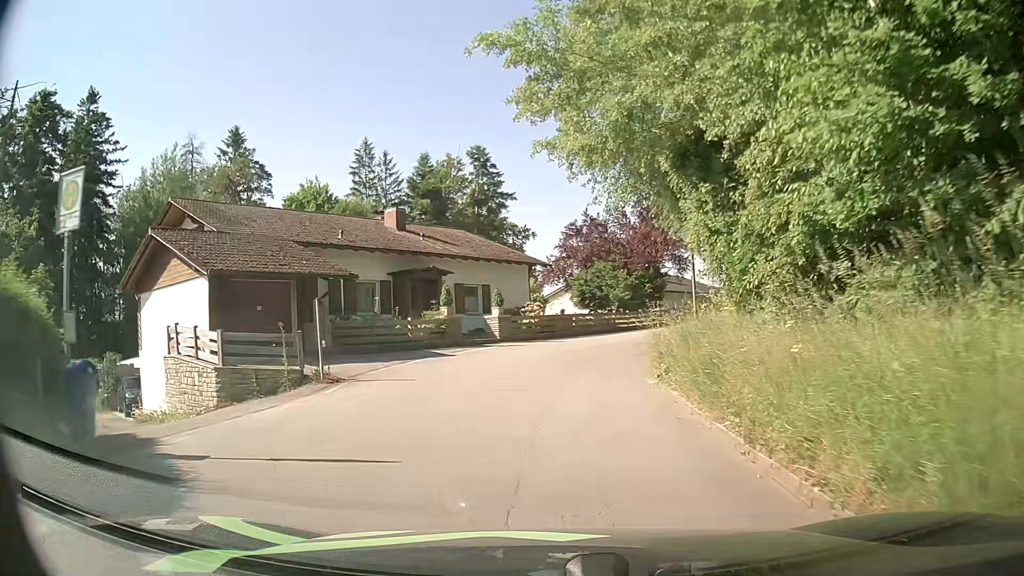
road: residential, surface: asphalt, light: Day
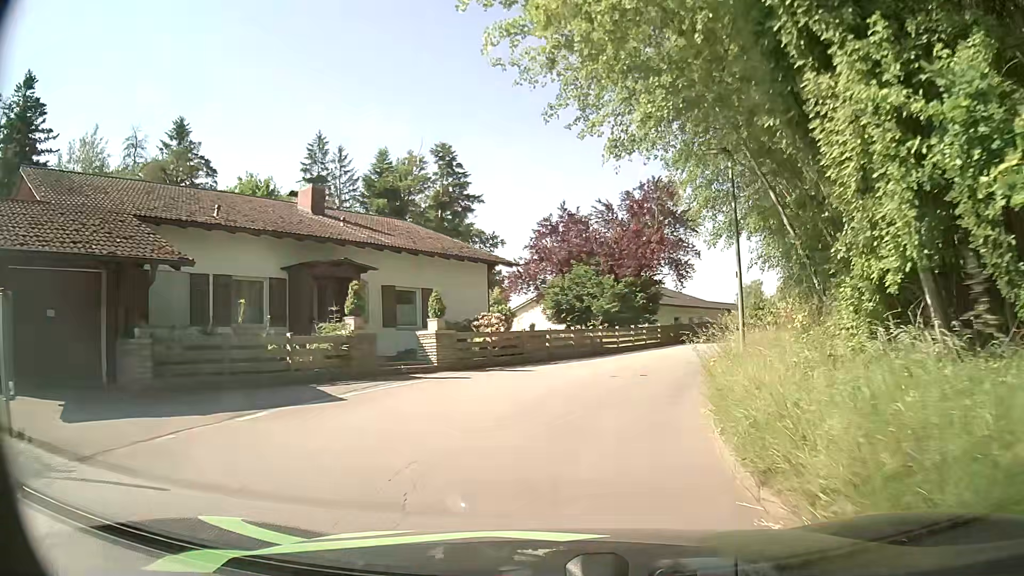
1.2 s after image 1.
(0.0, +8.5) m; +1°
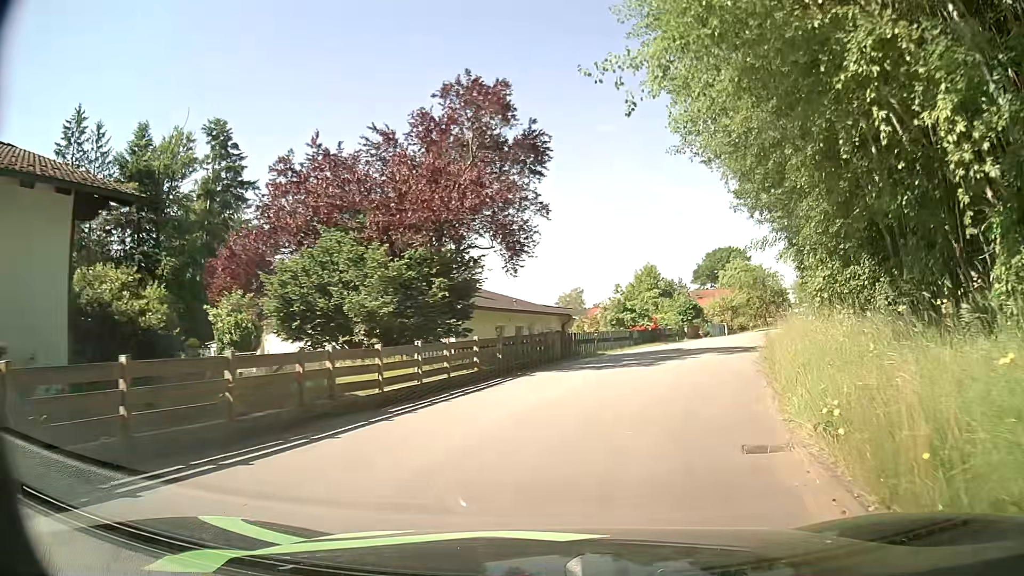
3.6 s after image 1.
(+2.0, +15.8) m; +15°
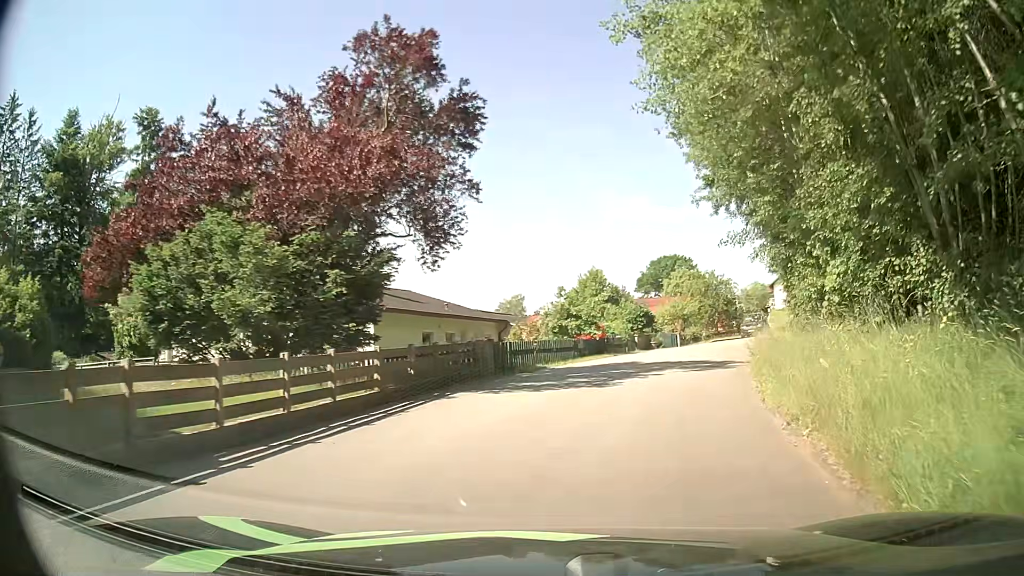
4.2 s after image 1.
(+0.2, +3.9) m; +6°
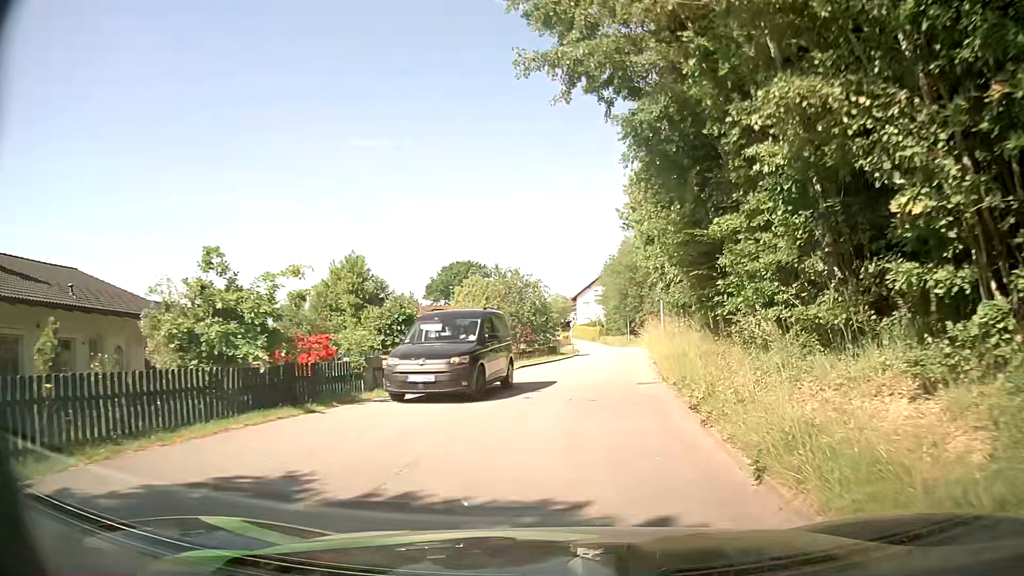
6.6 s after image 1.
(+2.7, +15.8) m; +18°
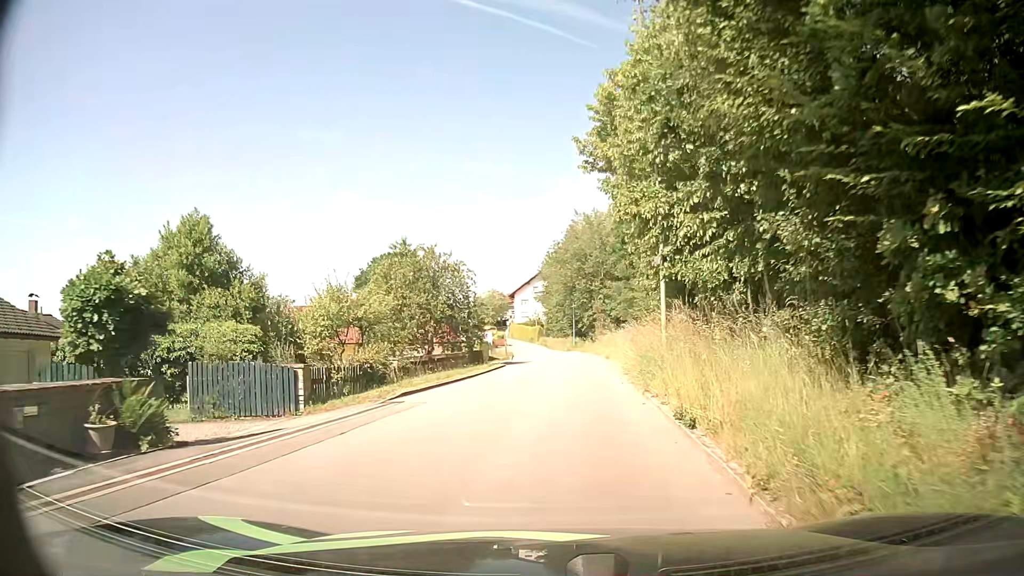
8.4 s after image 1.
(+0.8, +12.6) m; +5°
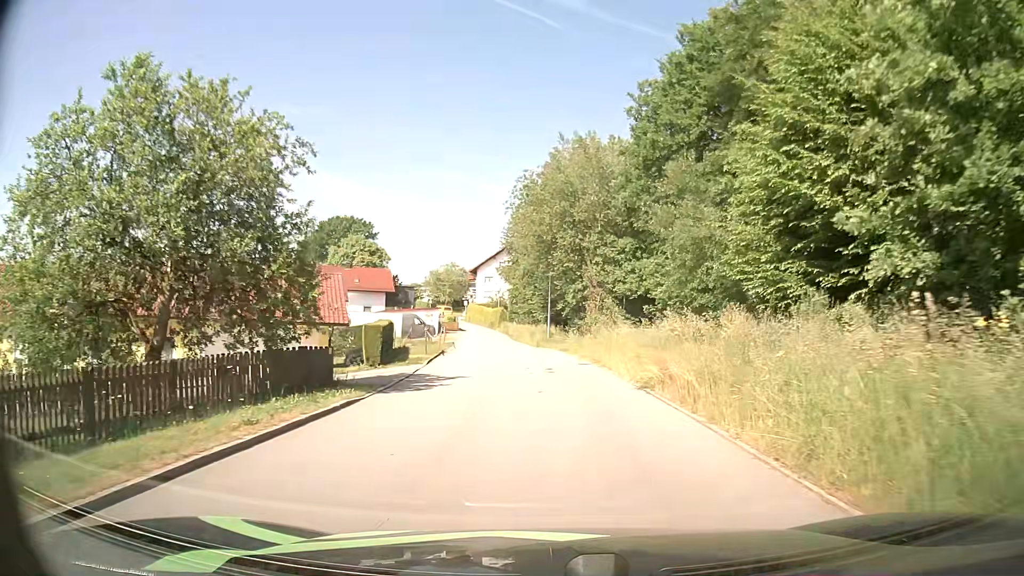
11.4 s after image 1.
(+0.7, +23.7) m; +3°
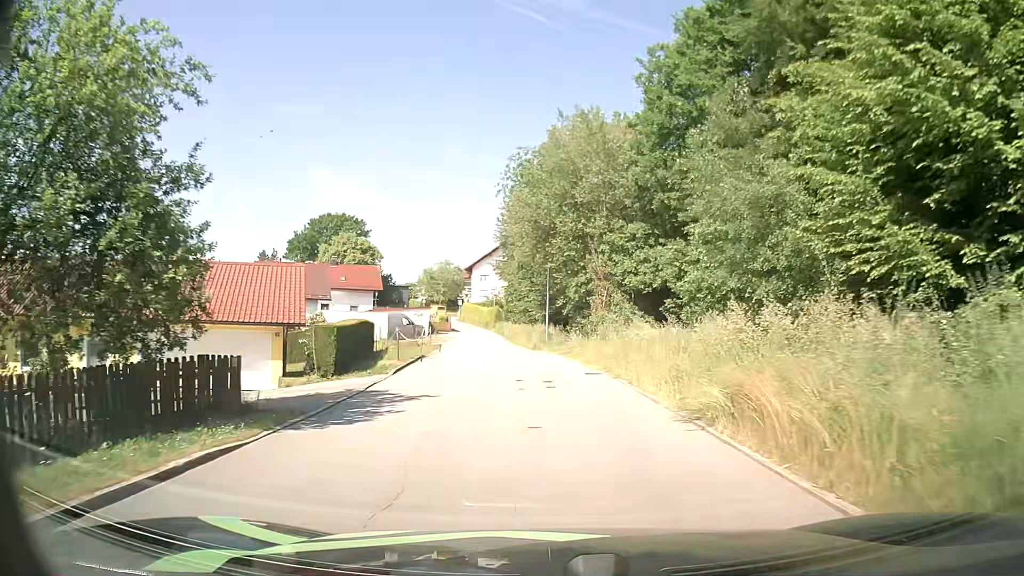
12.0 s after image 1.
(0.0, +5.1) m; 0°
(0, +10) (-1, +20) (-2, +30) (-3, +40) (-4, +50) (-5, +60) (-6, +70) (-8, +80) (-10, +89) (-13, +99) m
